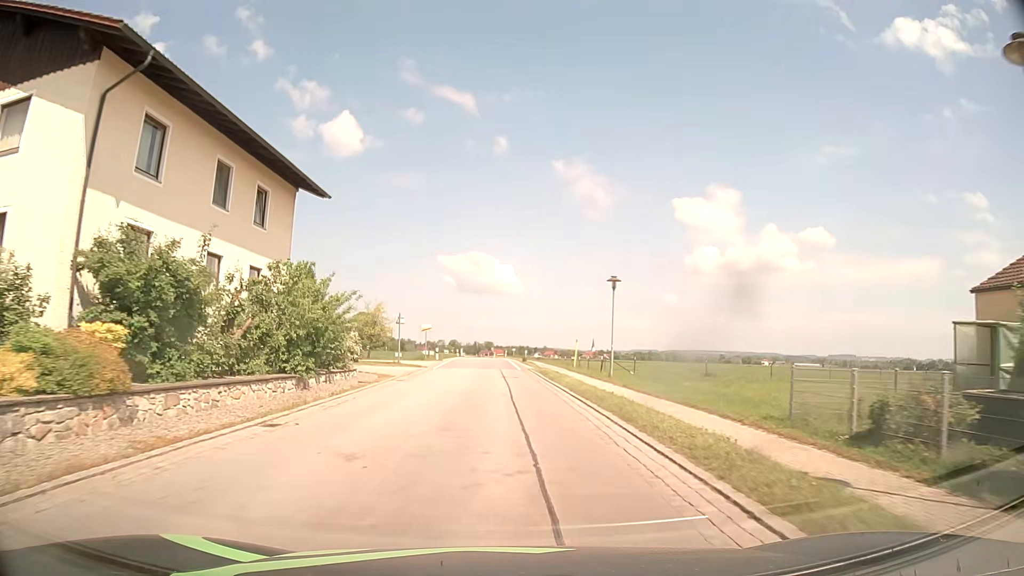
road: secondary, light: Day
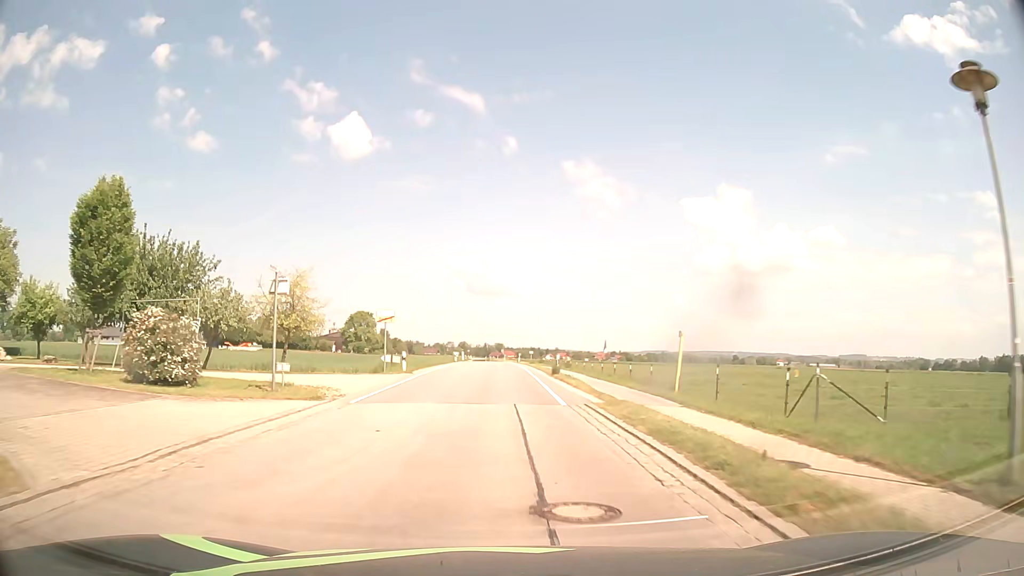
(-0.2, +24.4) m; -1°
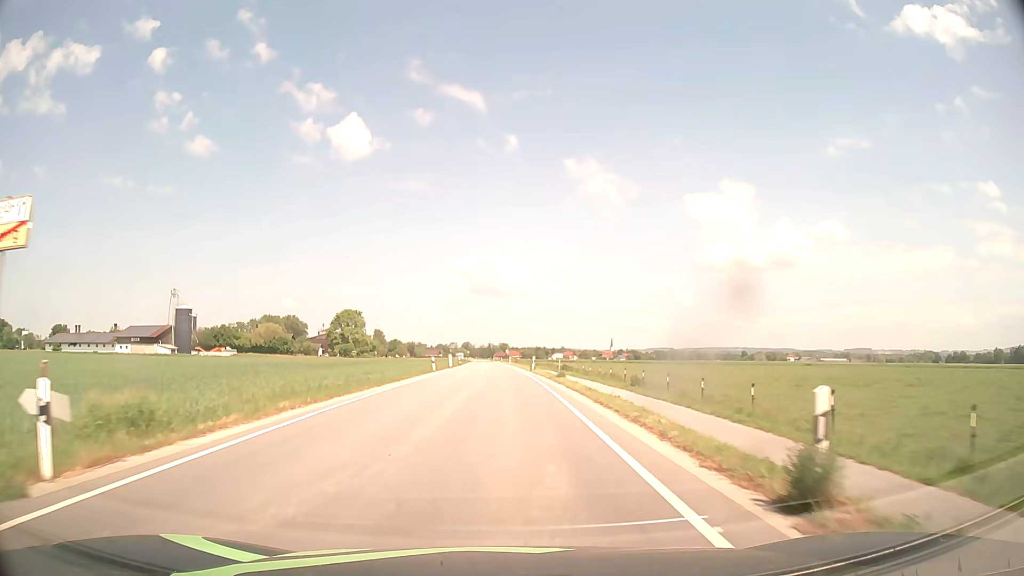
(0.0, +27.5) m; 0°
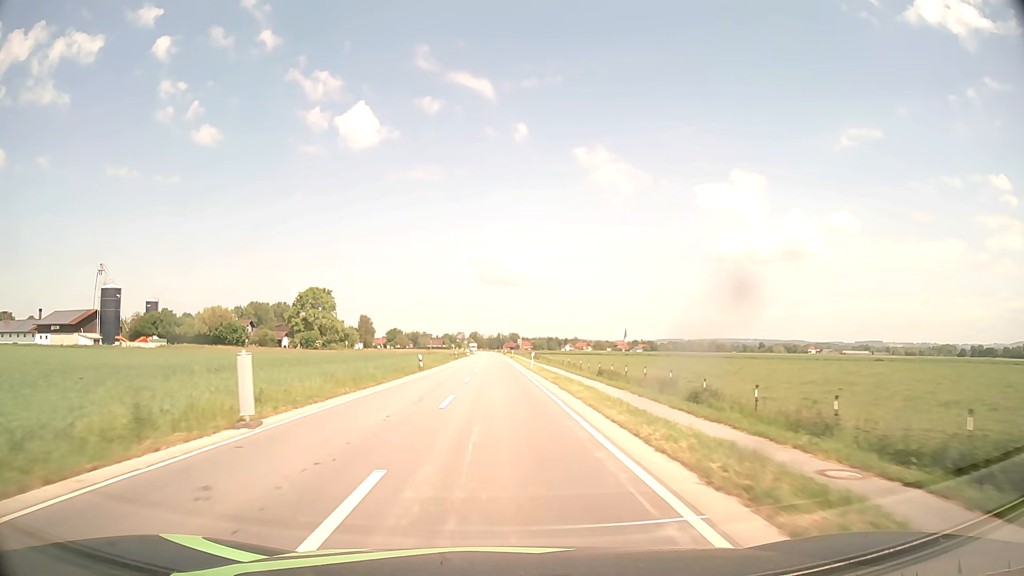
(-0.5, +52.6) m; -1°
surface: asphalt
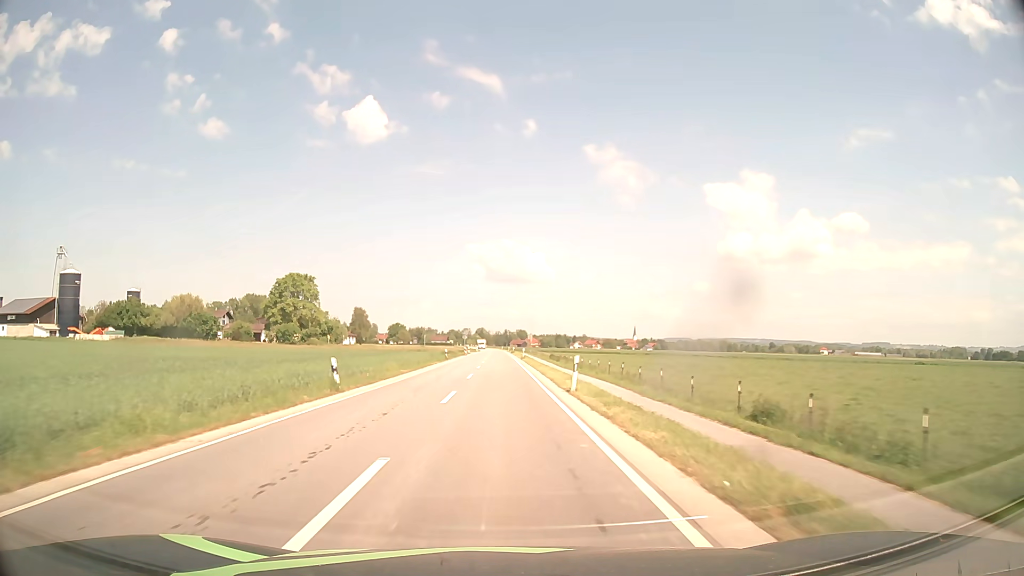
(-0.1, +23.3) m; -1°
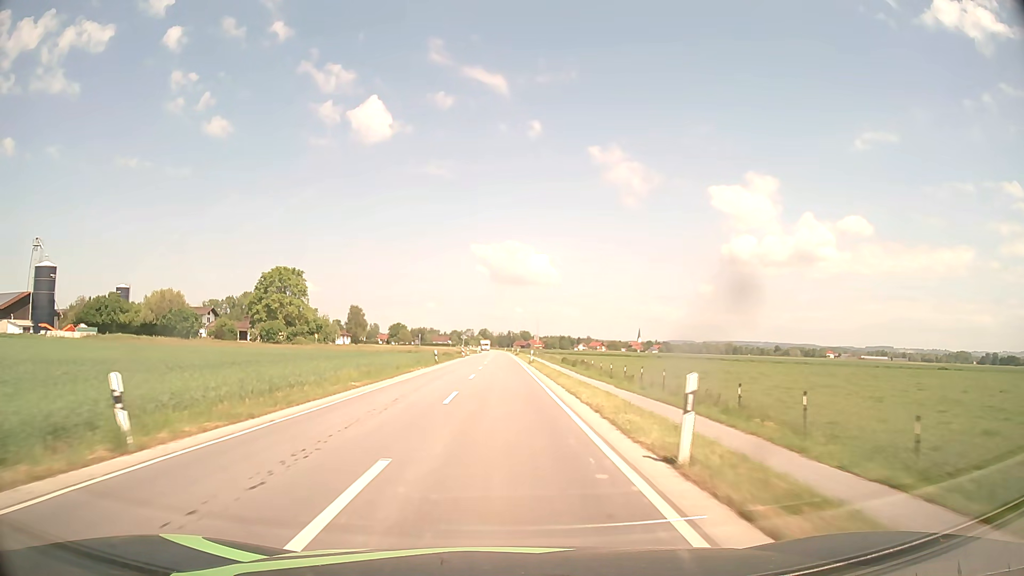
(0.0, +12.1) m; 0°
